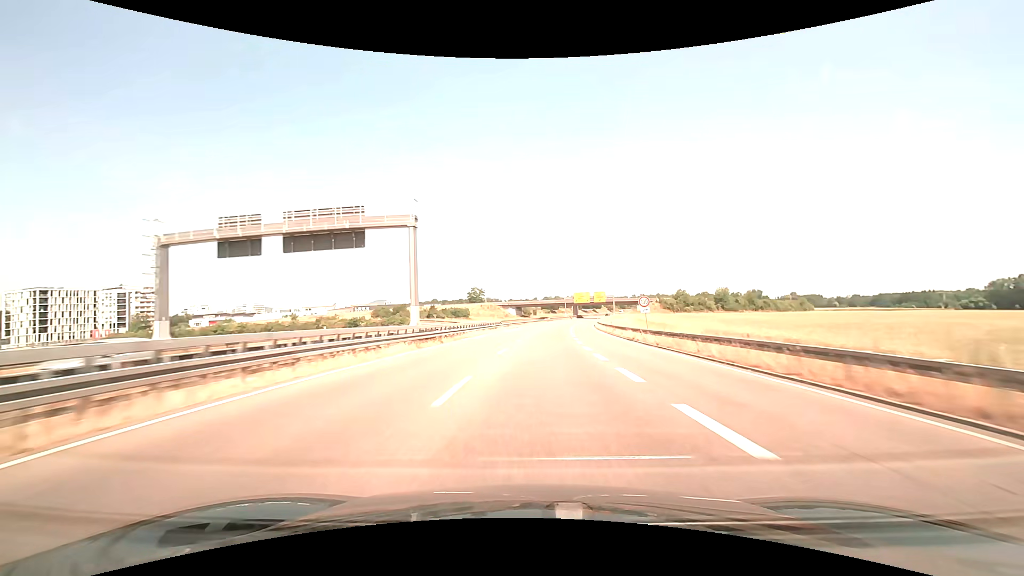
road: trunk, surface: asphalt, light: Day
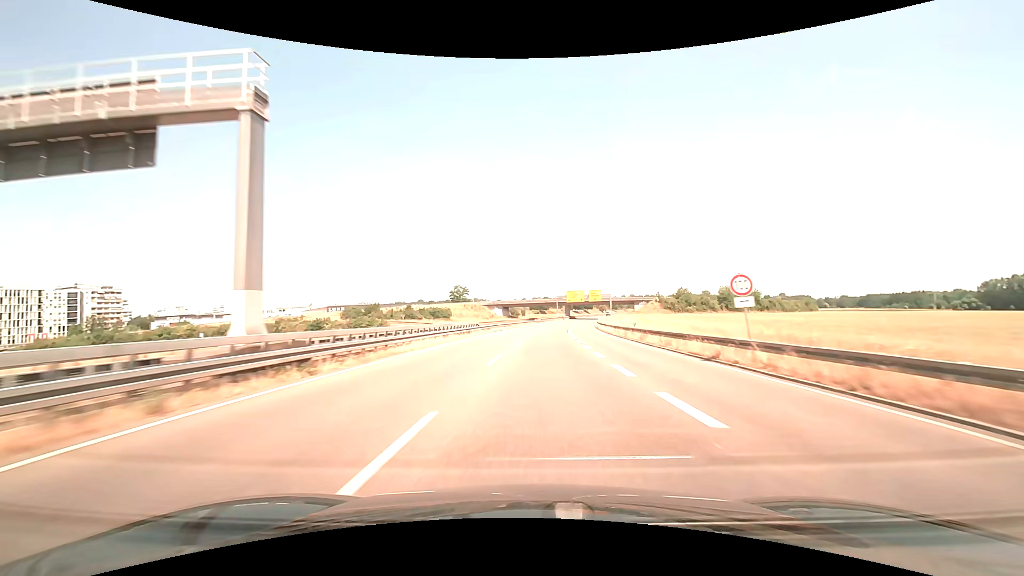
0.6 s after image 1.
(+0.2, +16.6) m; +1°
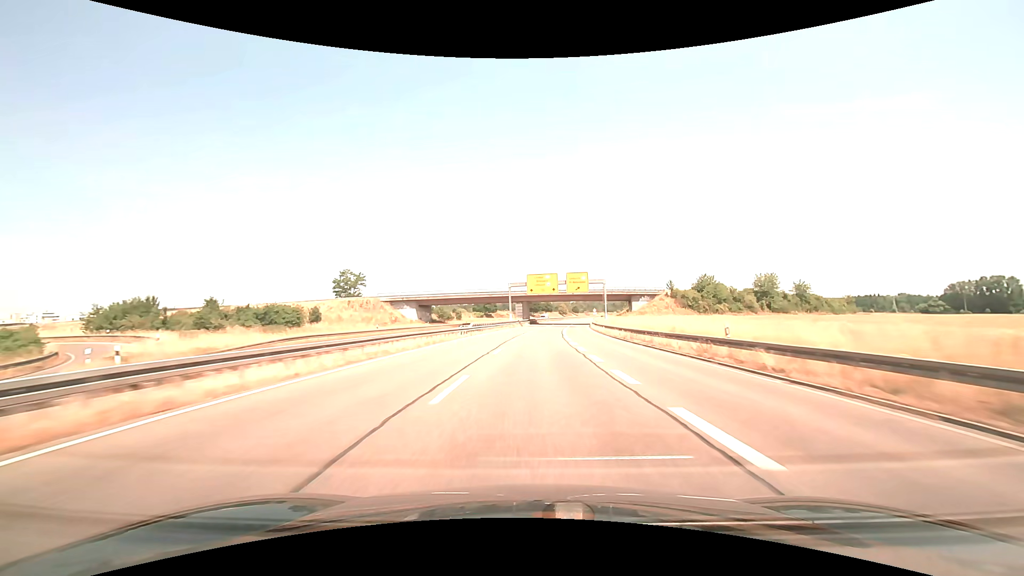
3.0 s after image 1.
(+3.4, +68.3) m; +6°
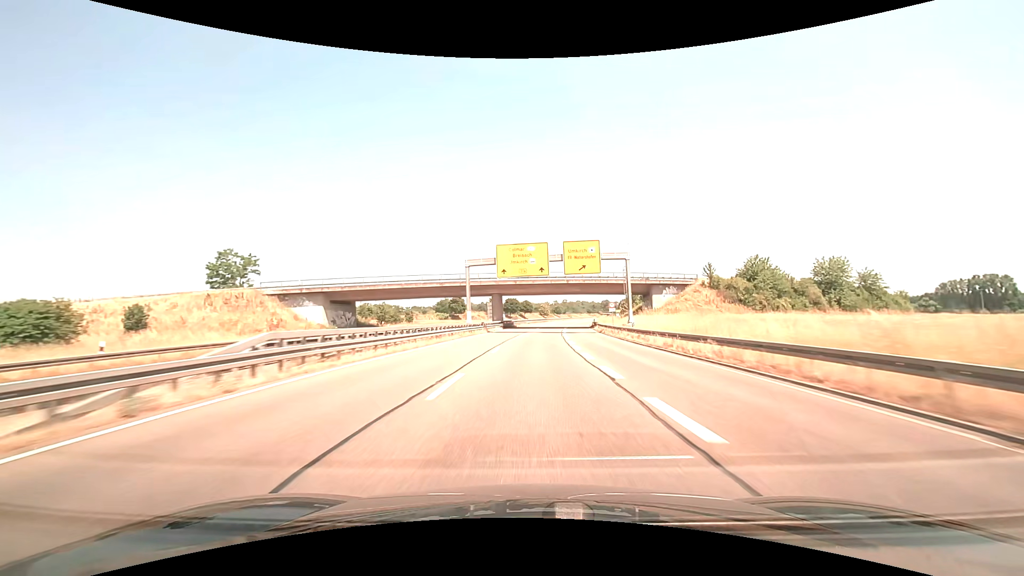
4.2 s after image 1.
(+0.8, +35.3) m; +2°
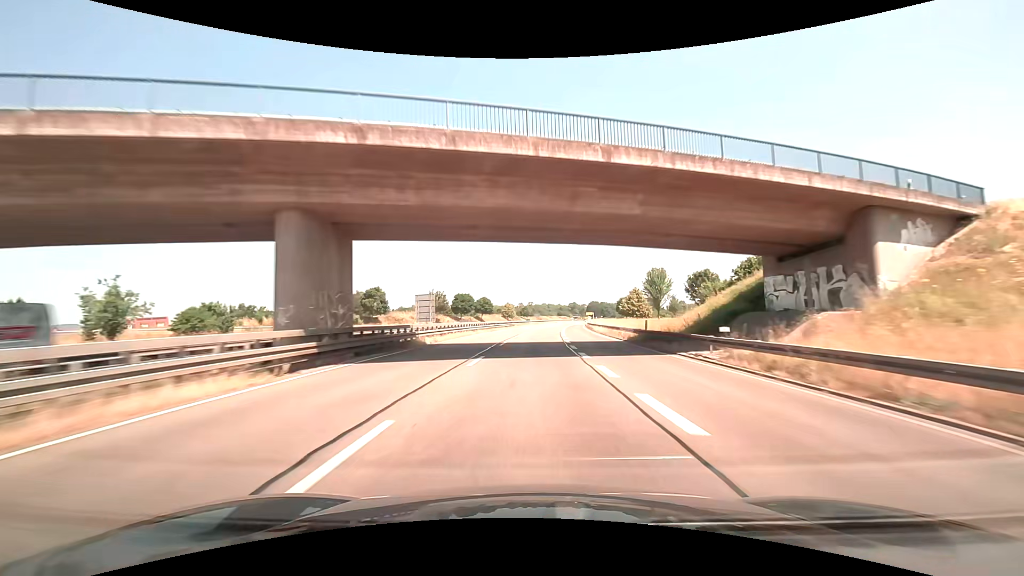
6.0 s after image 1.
(+2.0, +53.9) m; +4°
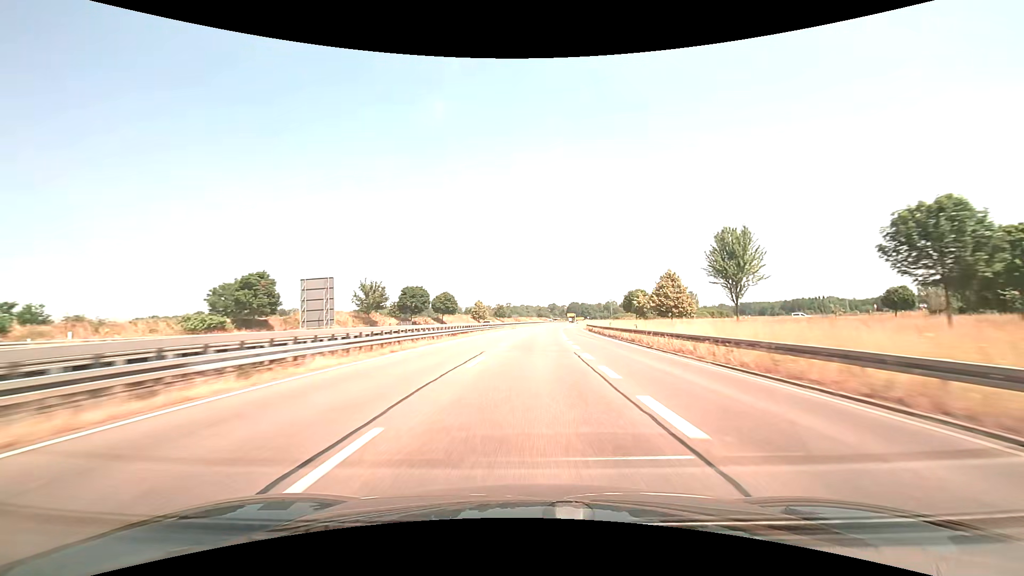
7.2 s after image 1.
(+0.8, +36.3) m; +3°
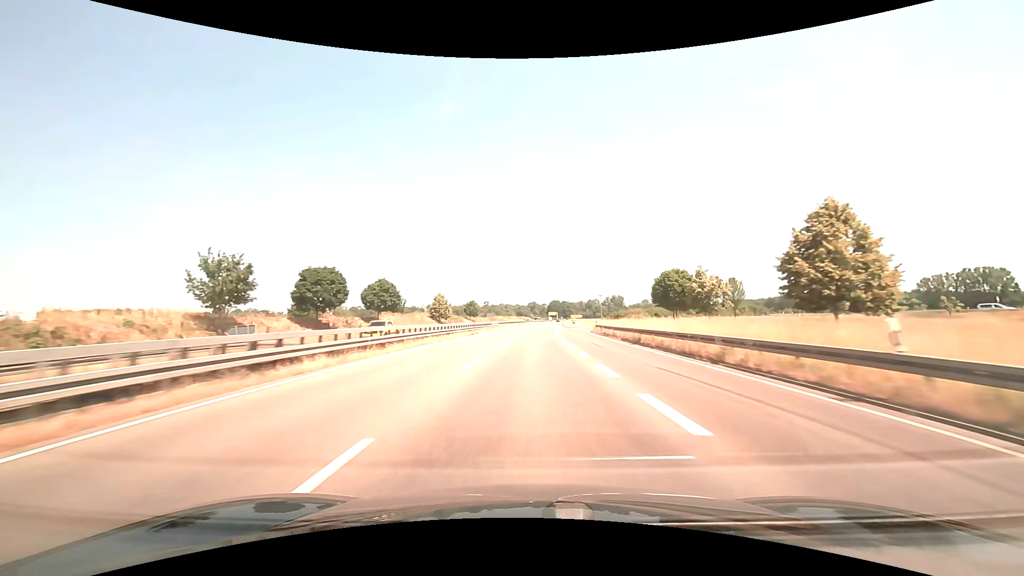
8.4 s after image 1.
(+0.6, +36.4) m; +2°
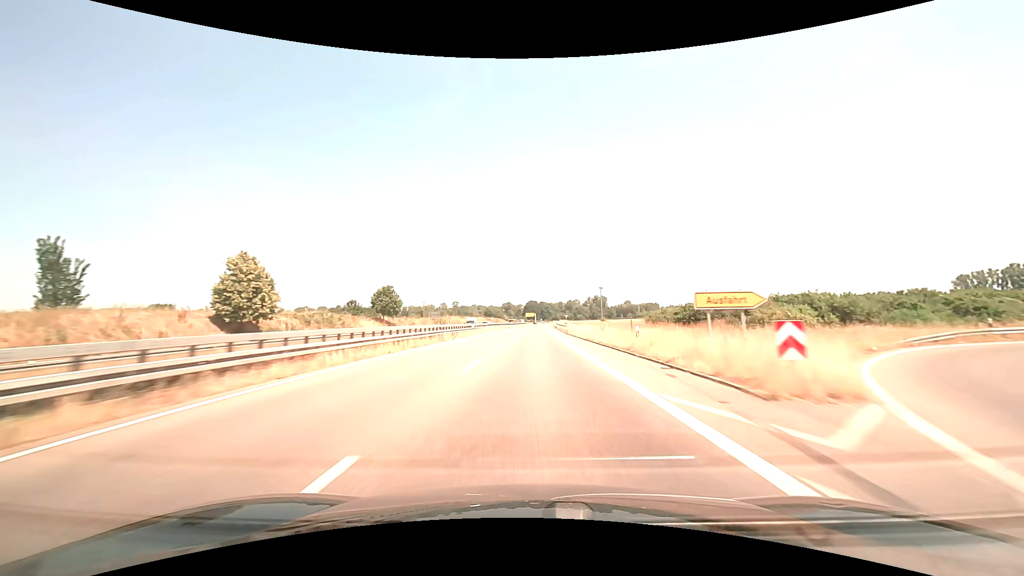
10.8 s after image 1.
(+2.1, +73.0) m; +3°
(0, +10) (0, +20) (0, +30) (0, +40) (0, +50) (+1, +60) (+1, +70) (+1, +80) (+1, +90) (+2, +100) m
